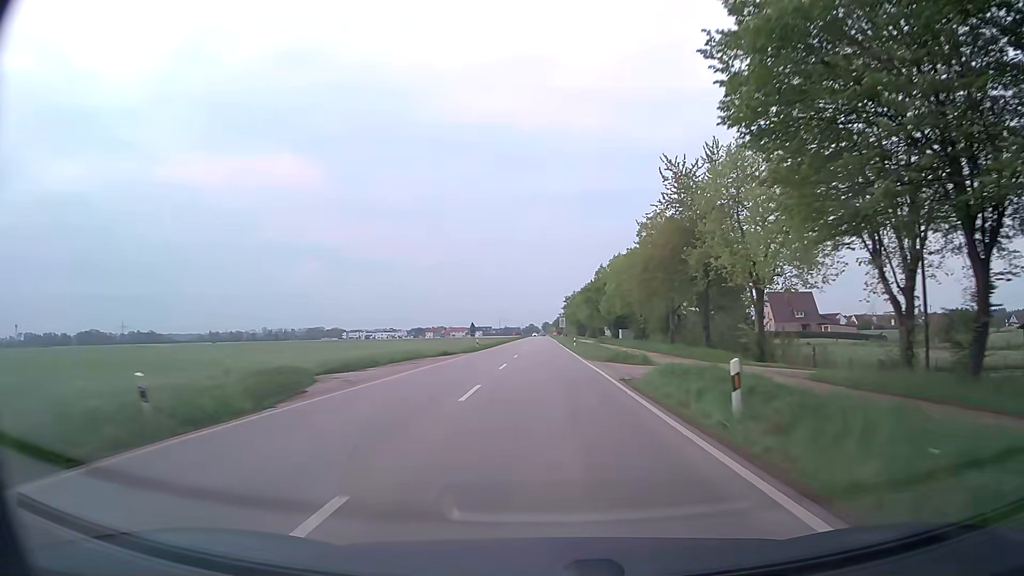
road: secondary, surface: asphalt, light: Day
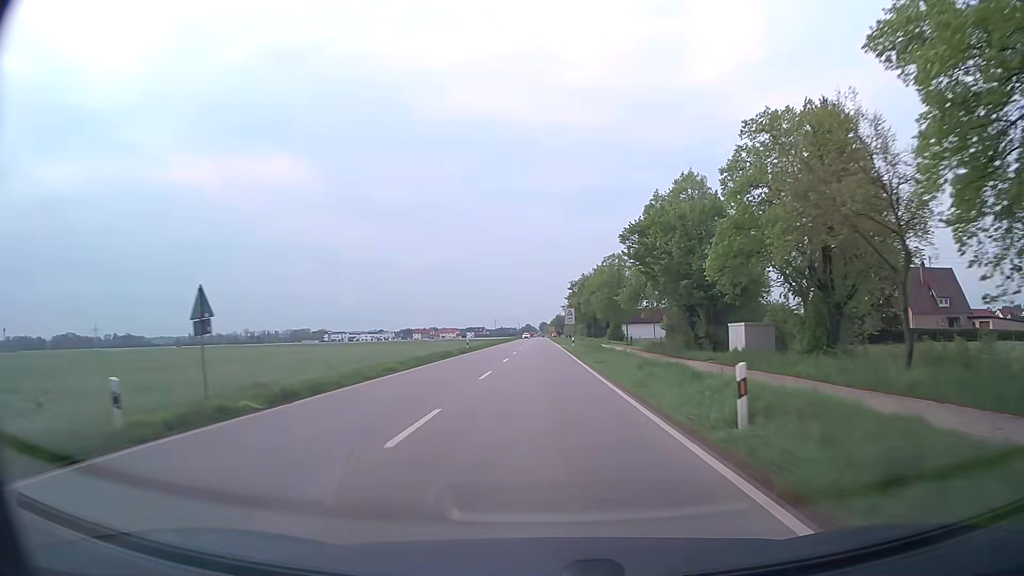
(+0.1, +53.7) m; 0°
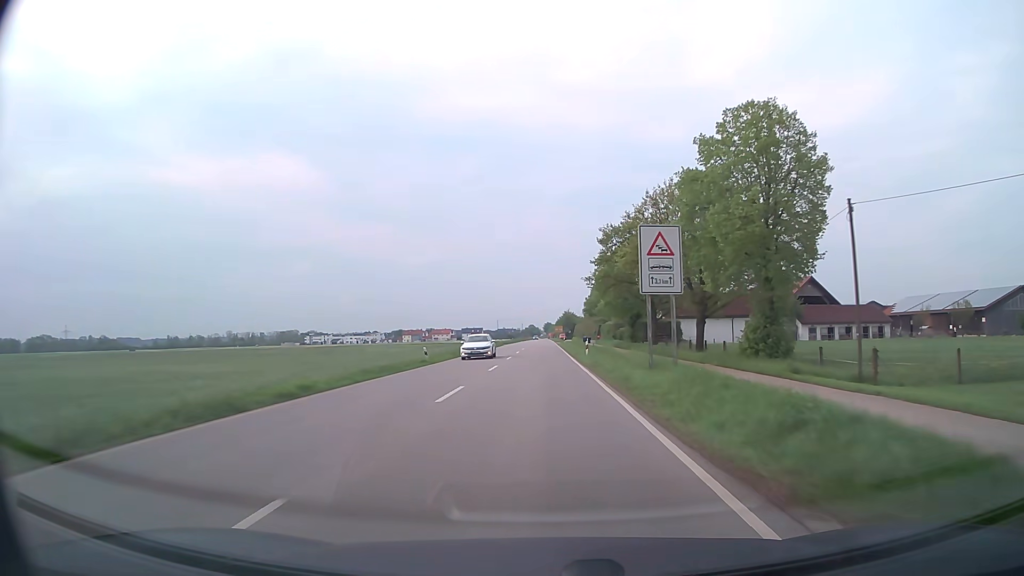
(+0.1, +66.8) m; 0°
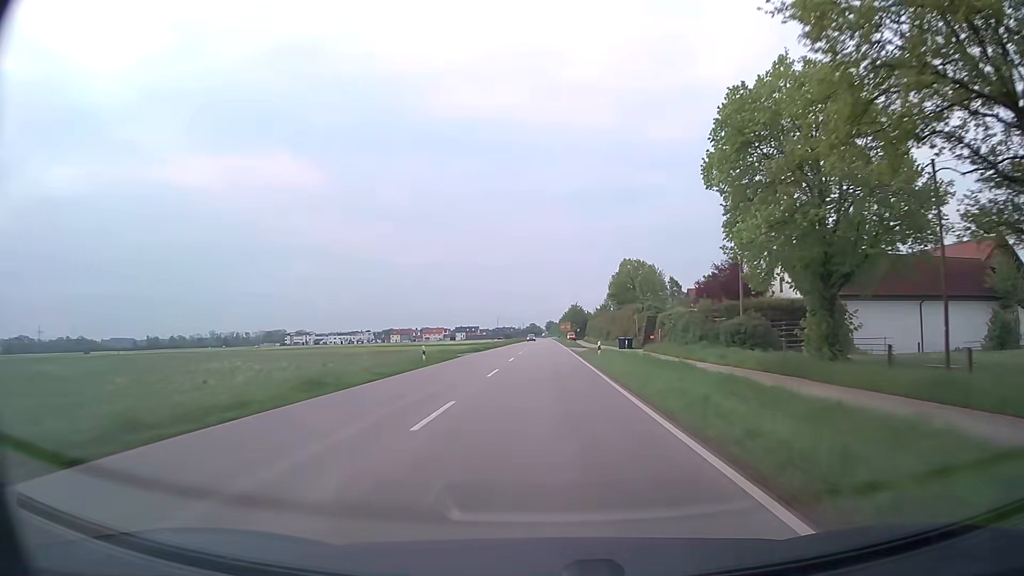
(-0.1, +52.0) m; 0°
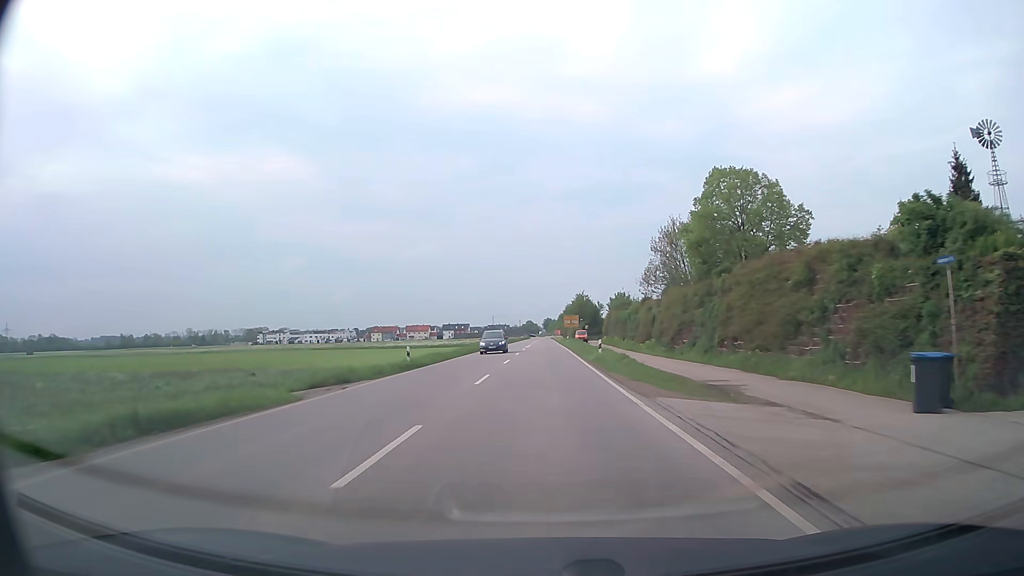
(+0.1, +51.6) m; 0°
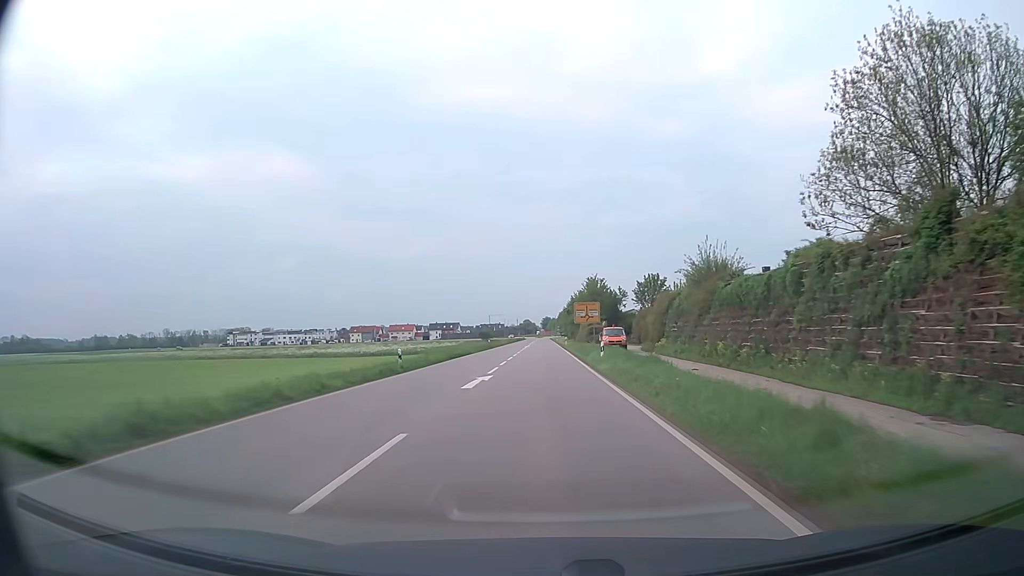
(+0.1, +48.7) m; 0°
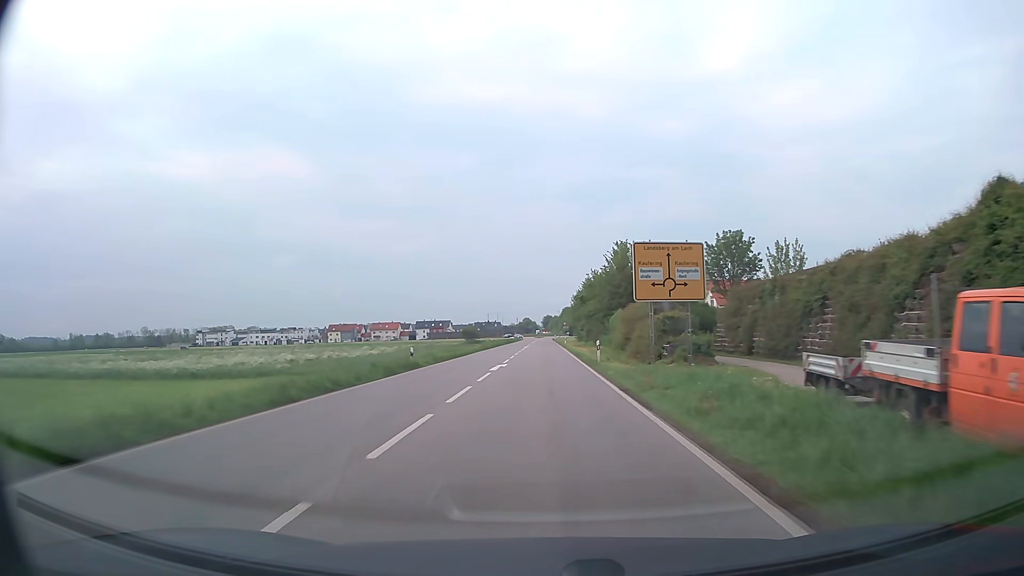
(-0.1, +45.8) m; 0°
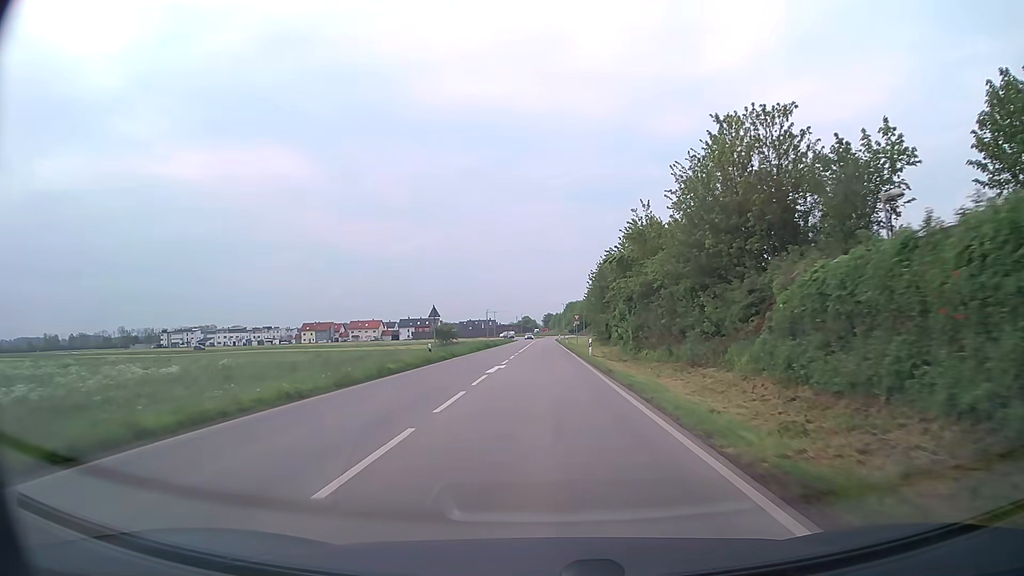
(0.0, +43.8) m; 0°
(0, +10) (0, +20) (0, +30) (0, +40) (0, +50) (0, +60) (0, +70) (0, +80) (0, +90) (0, +100) m
